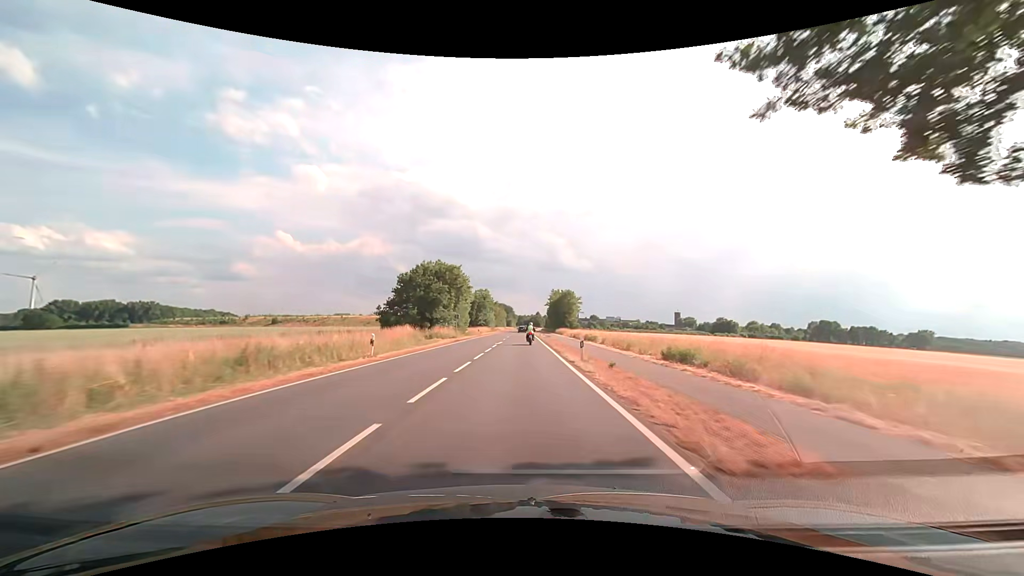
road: secondary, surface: asphalt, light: Day
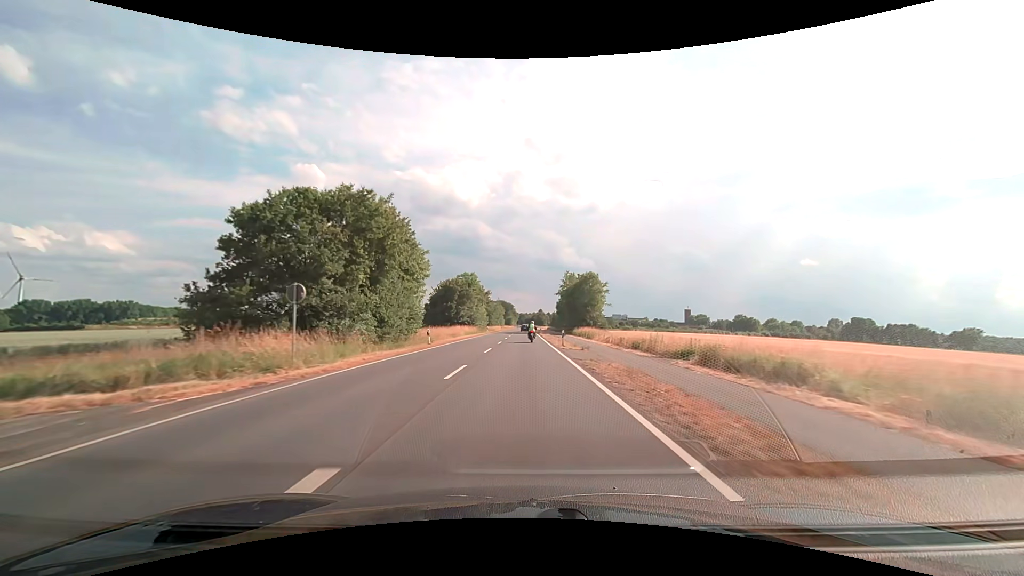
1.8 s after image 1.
(+0.1, +38.4) m; 0°
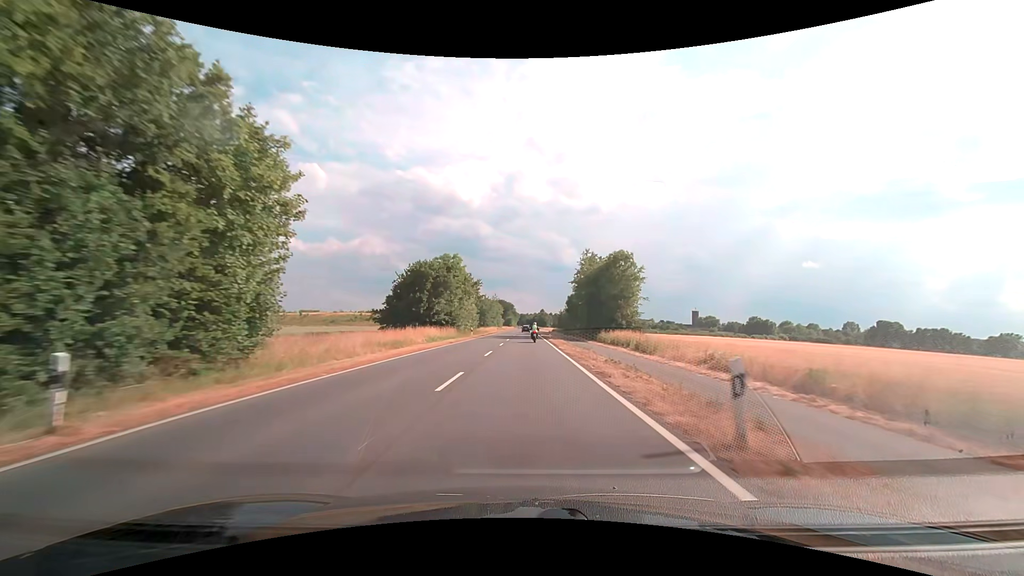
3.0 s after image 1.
(-0.1, +26.0) m; 0°
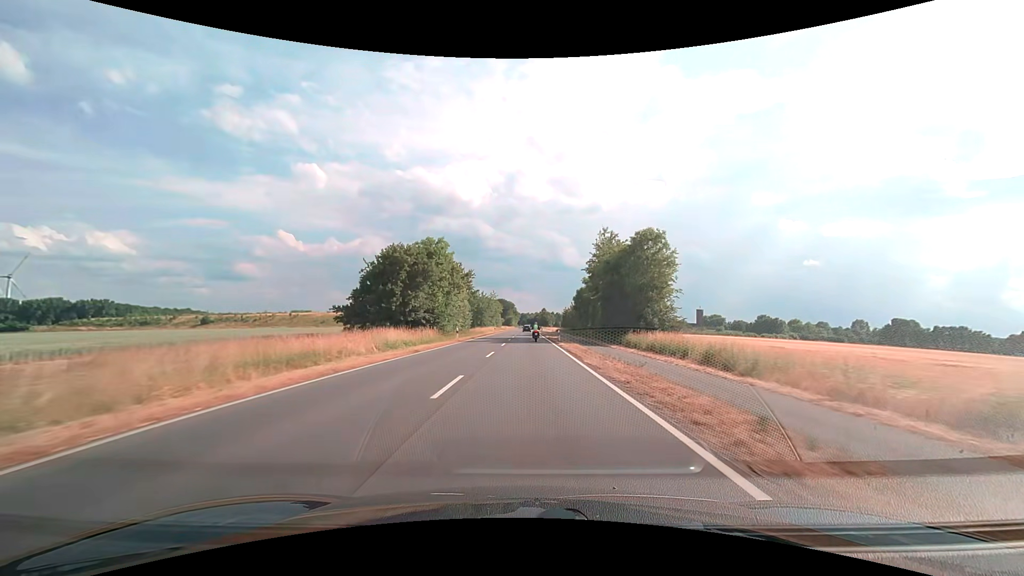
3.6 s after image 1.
(0.0, +13.1) m; 0°
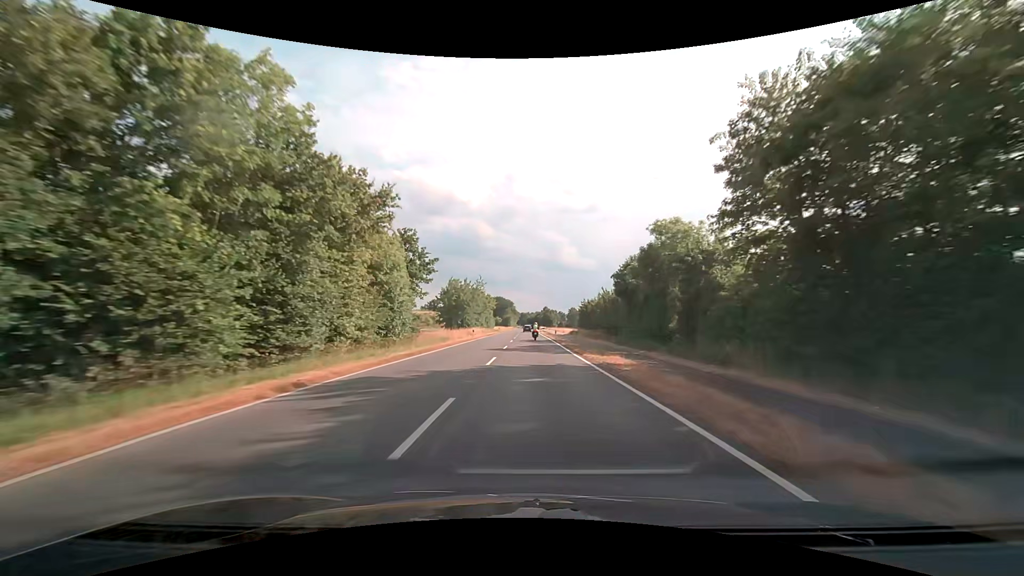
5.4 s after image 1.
(-0.1, +40.0) m; 0°
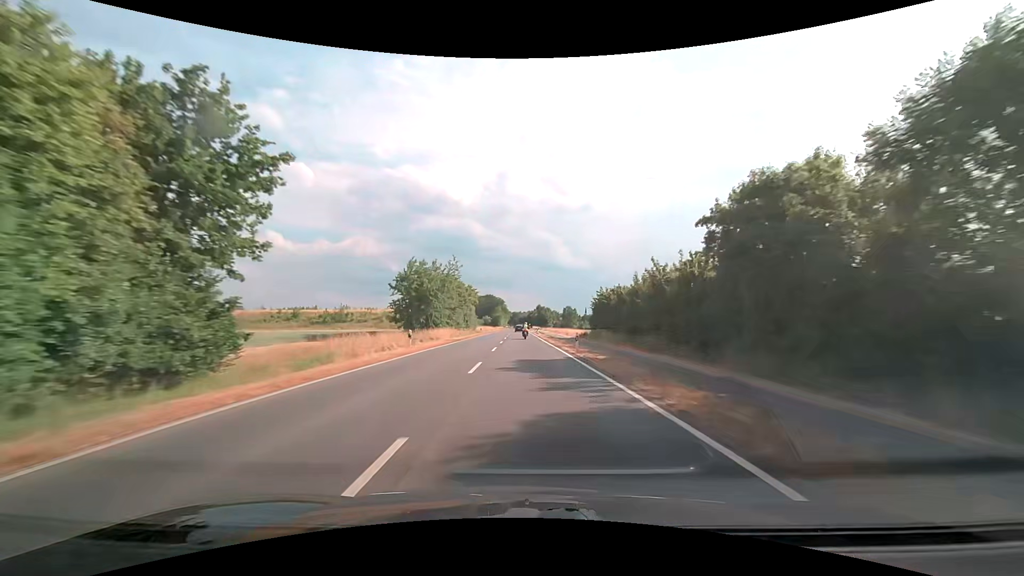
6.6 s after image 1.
(+0.1, +27.2) m; +1°
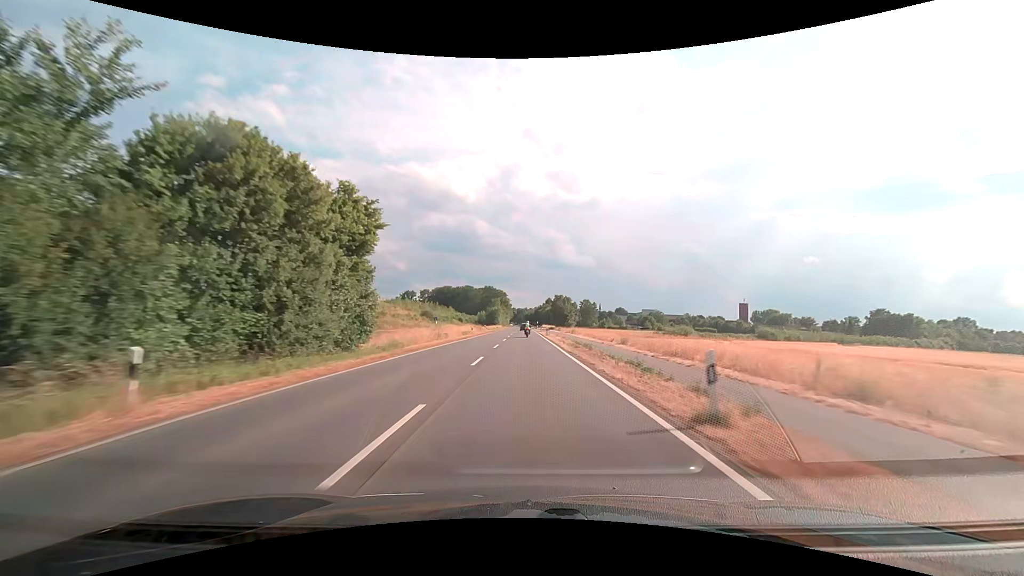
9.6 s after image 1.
(-0.4, +69.5) m; -1°
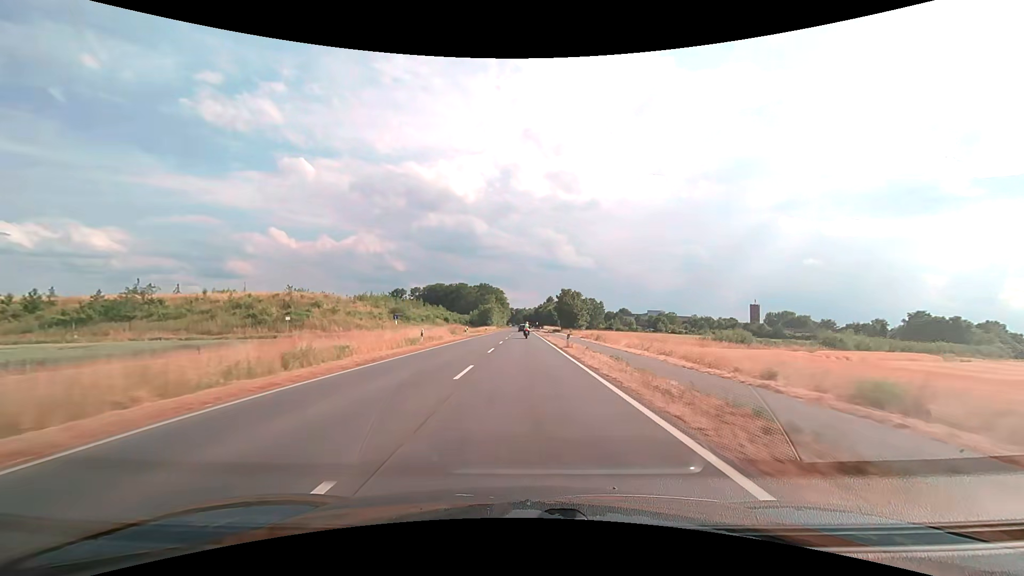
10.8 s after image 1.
(0.0, +27.8) m; 0°
(0, +10) (0, +20) (0, +30) (0, +40) (0, +50) (0, +60) (0, +70) (0, +80) (0, +90) (0, +100) m
